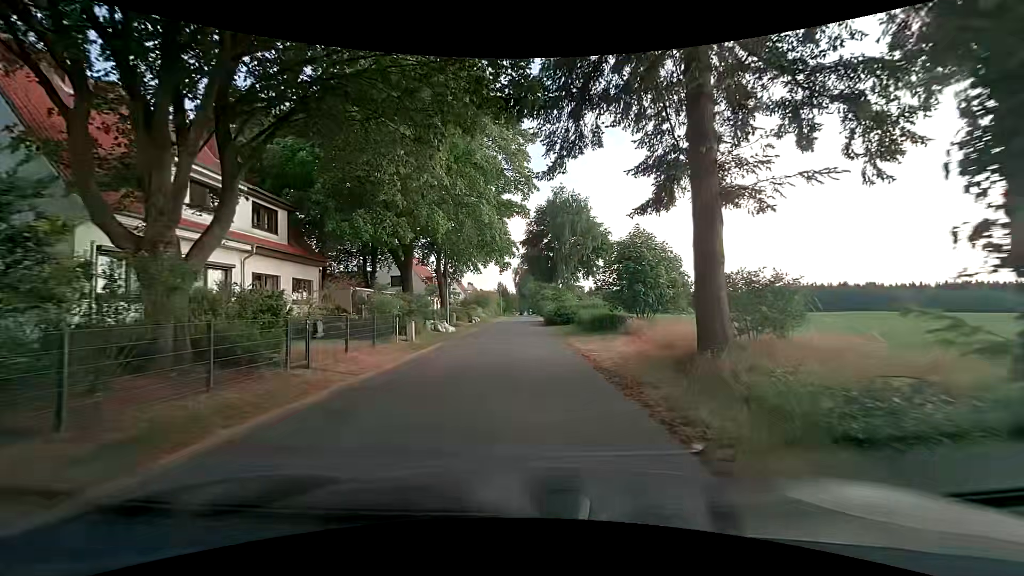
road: unclassified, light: Day
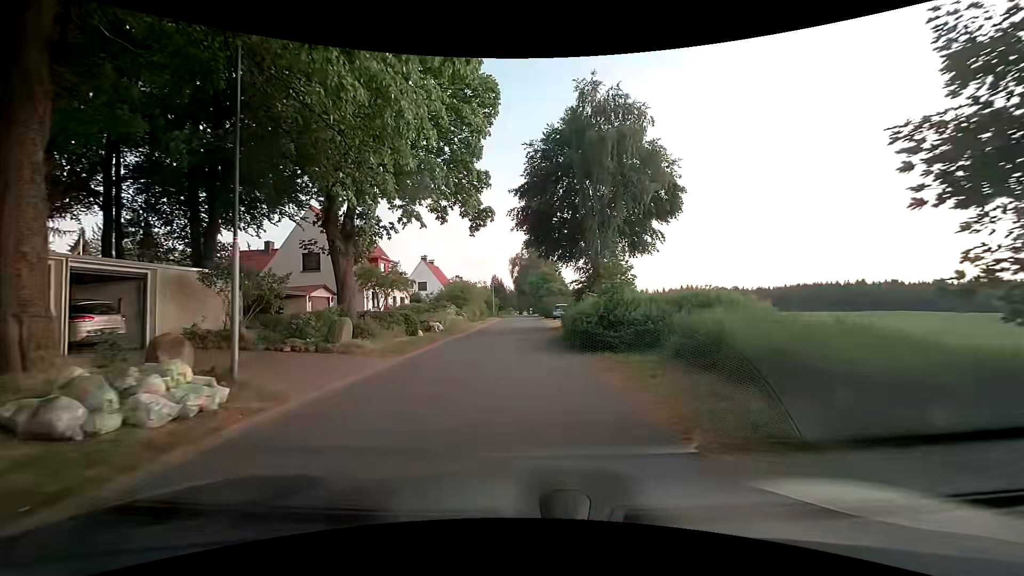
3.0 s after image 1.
(-0.2, +22.6) m; 0°
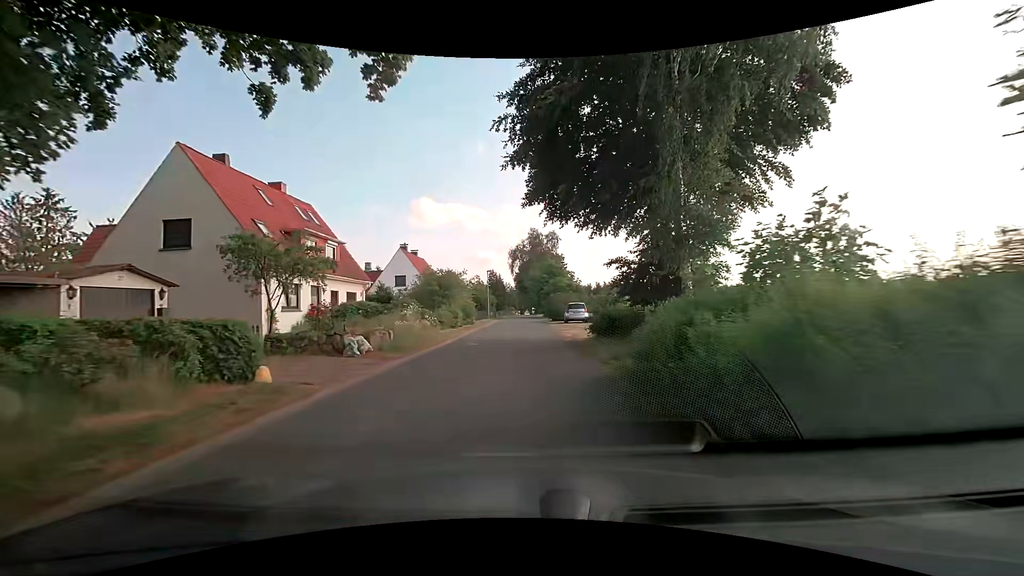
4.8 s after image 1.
(0.0, +13.5) m; -1°
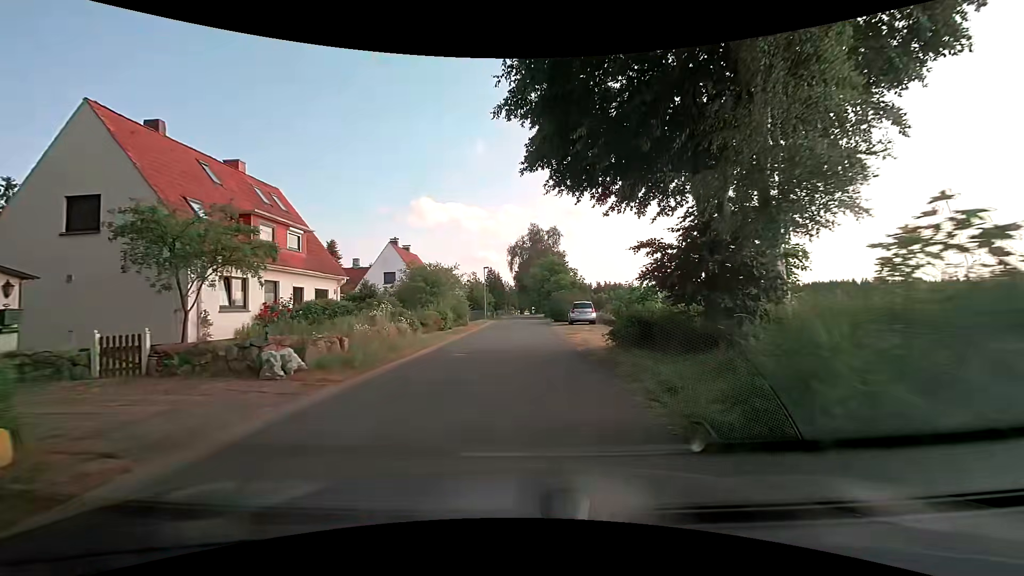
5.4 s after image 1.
(0.0, +4.5) m; +1°
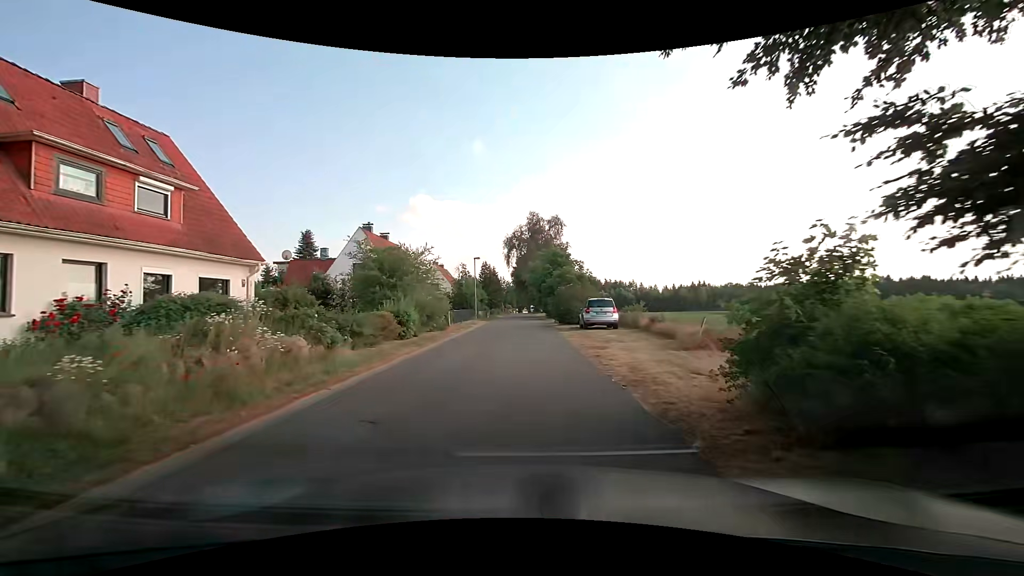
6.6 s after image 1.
(-0.1, +9.1) m; +1°
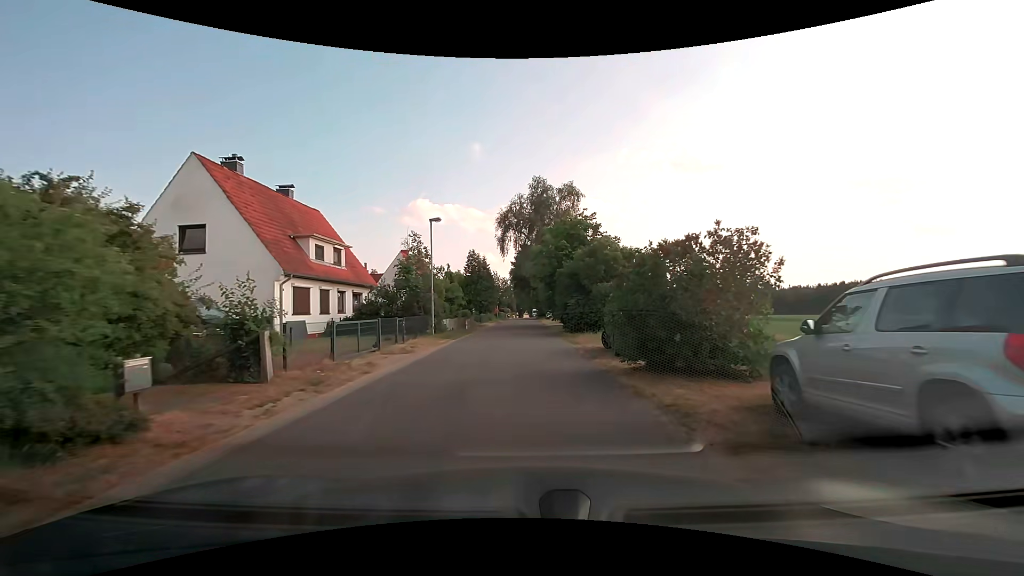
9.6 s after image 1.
(-0.6, +22.6) m; -1°
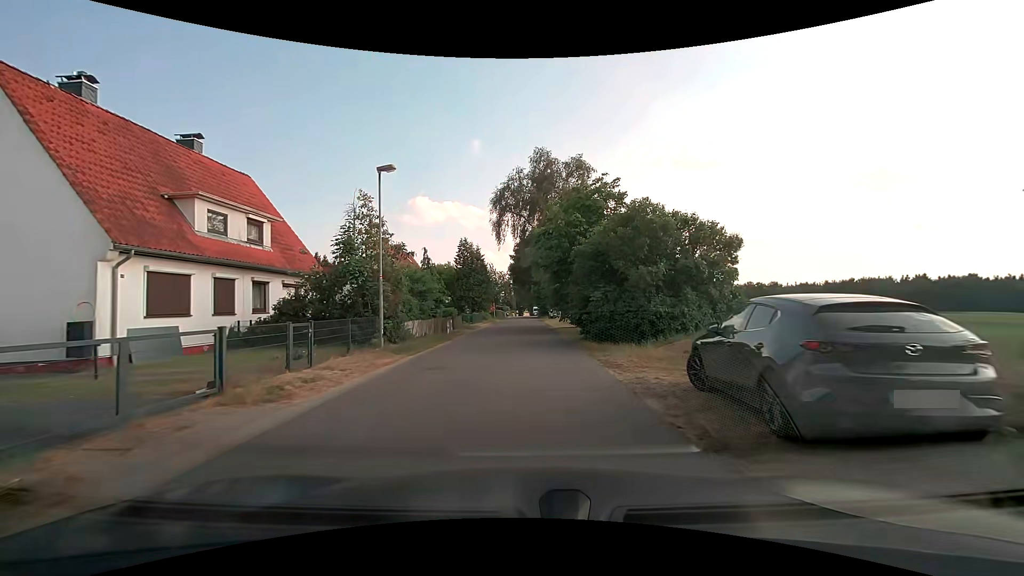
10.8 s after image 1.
(0.0, +9.0) m; 0°
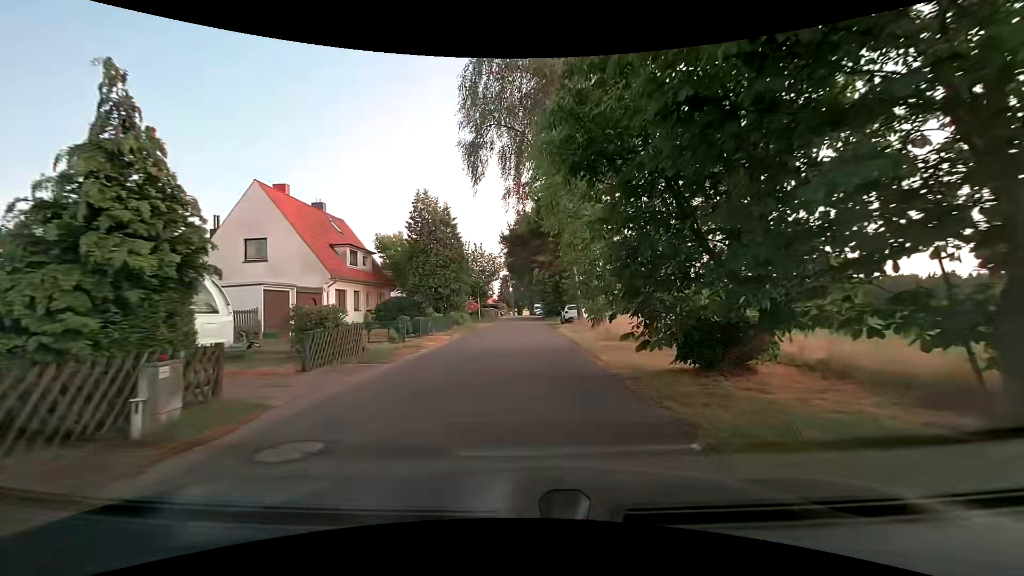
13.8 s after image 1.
(+0.1, +22.6) m; 0°
(0, +10) (0, +20) (0, +30) (0, +40) (0, +50) (0, +60) (0, +70) (0, +80) (0, +90) (0, +100) m
